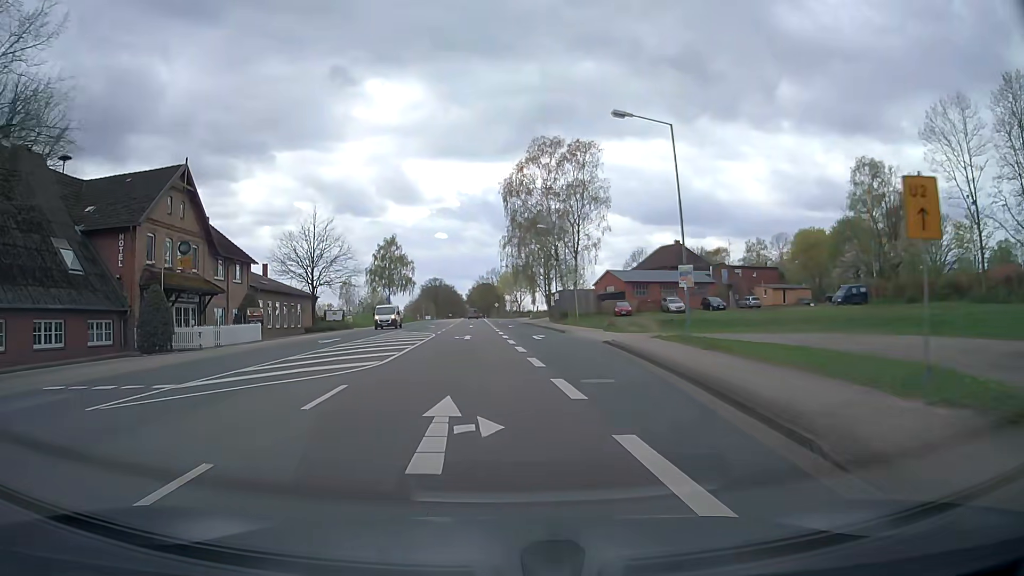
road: primary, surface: asphalt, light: Day
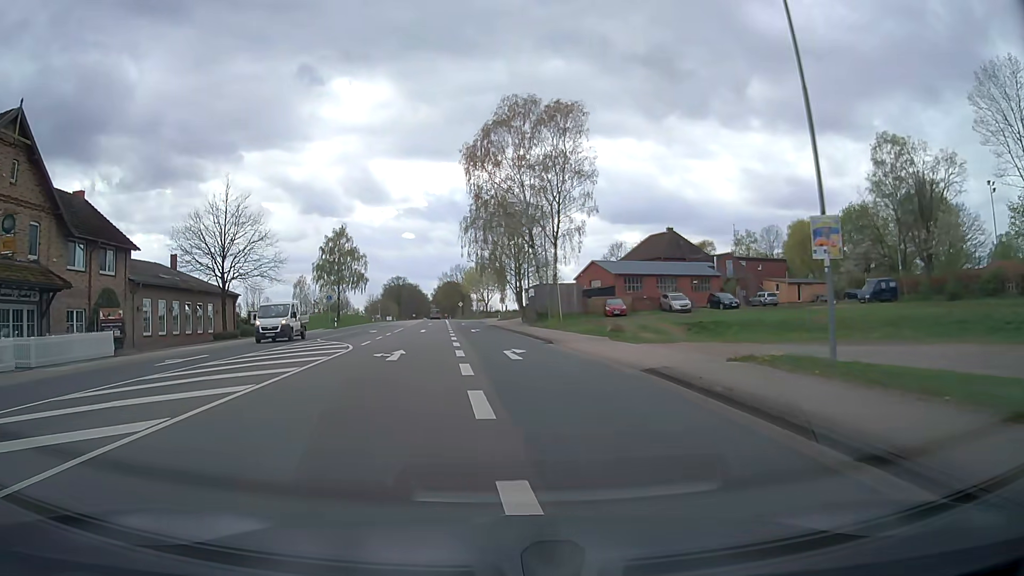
(+0.3, +14.1) m; +3°
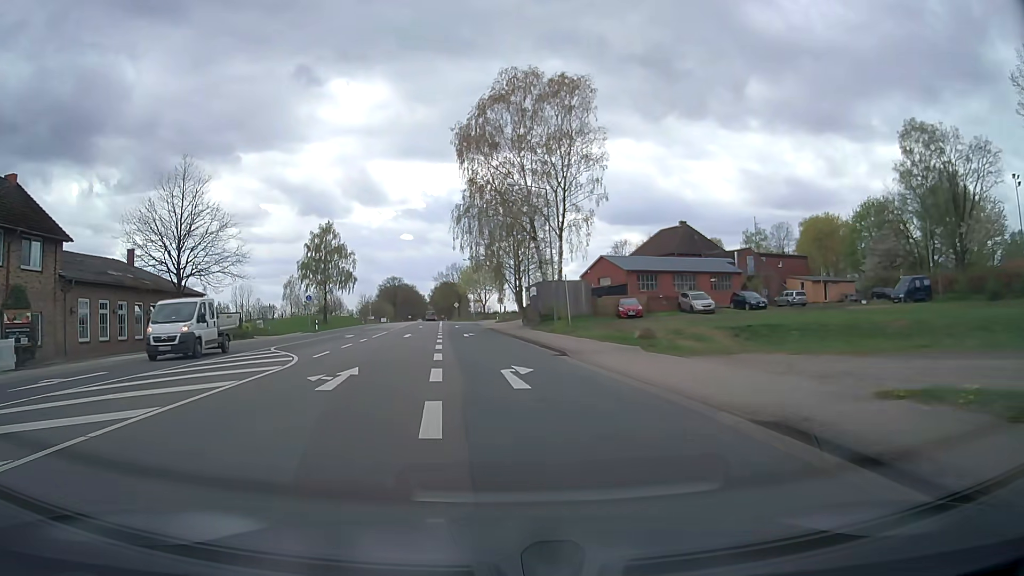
(0.0, +7.1) m; 0°
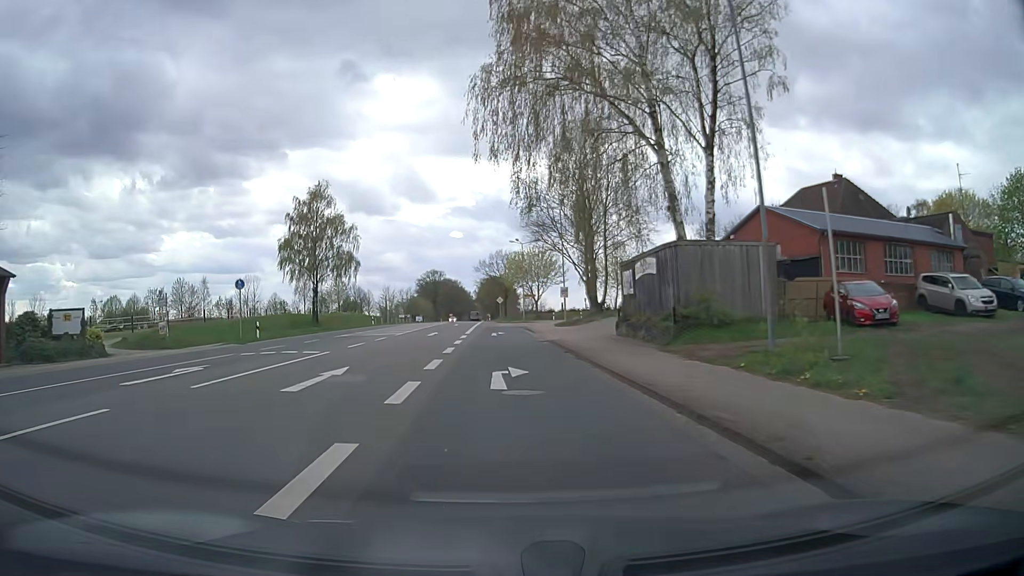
(-1.1, +28.0) m; -4°
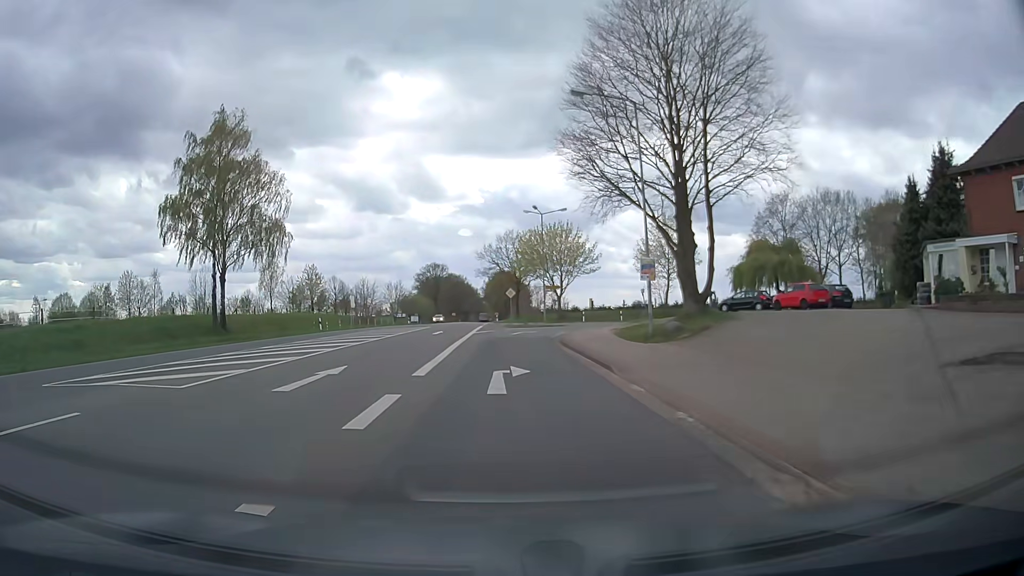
(-0.1, +26.4) m; -1°
(0, +10) (0, +20) (0, +30) (+1, +40) (+5, +49) (+11, +57) (+19, +63) (+28, +67) (+37, +71) (+47, +74) m
